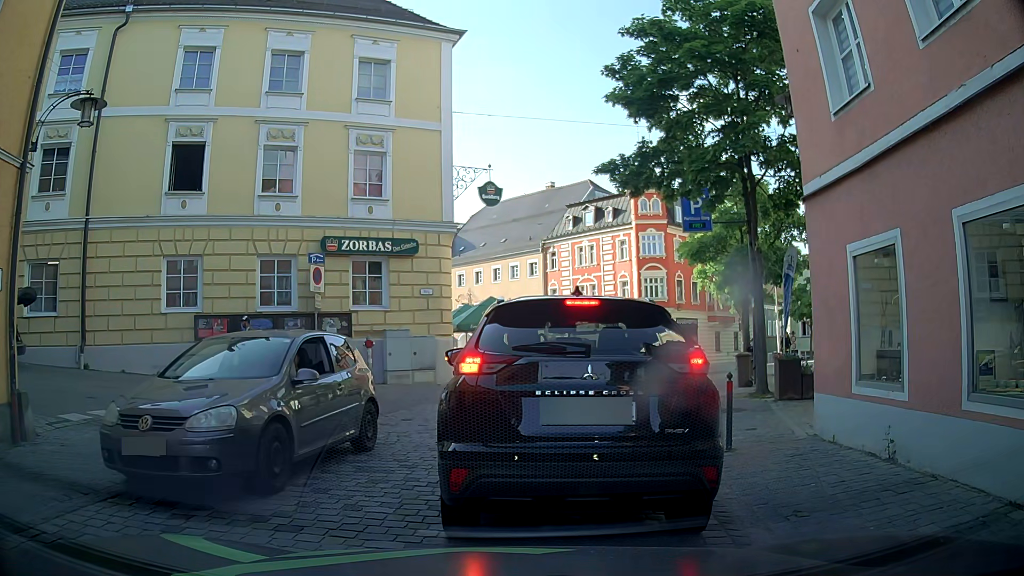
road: residential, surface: sett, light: Day
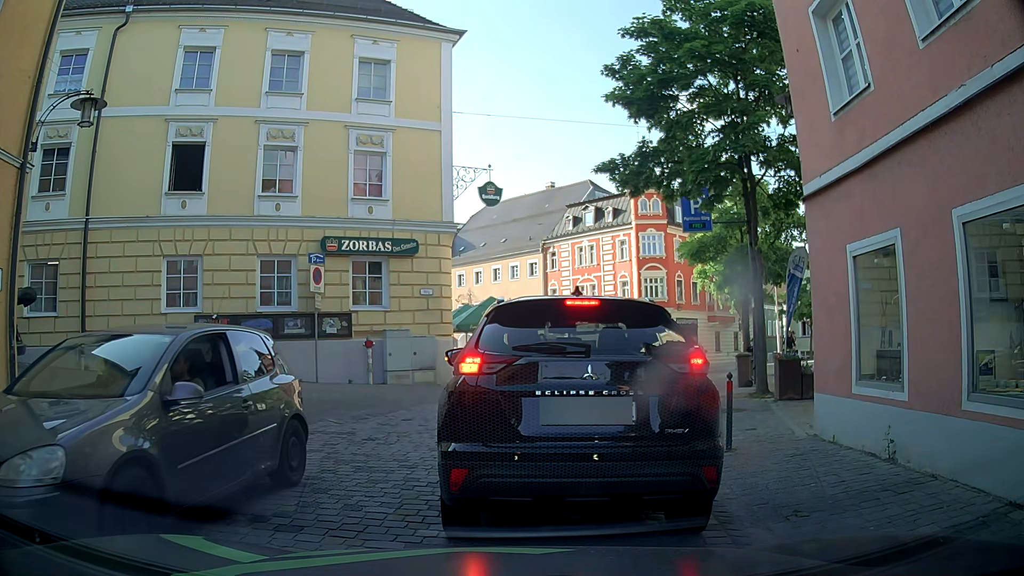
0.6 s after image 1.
(0.0, 0.0) m; 0°
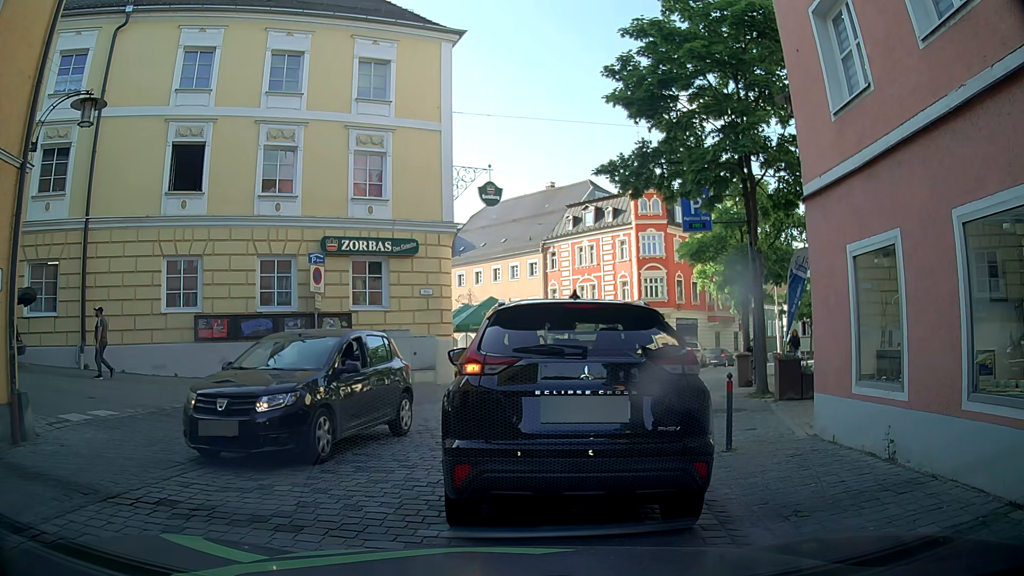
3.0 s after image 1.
(0.0, 0.0) m; 0°
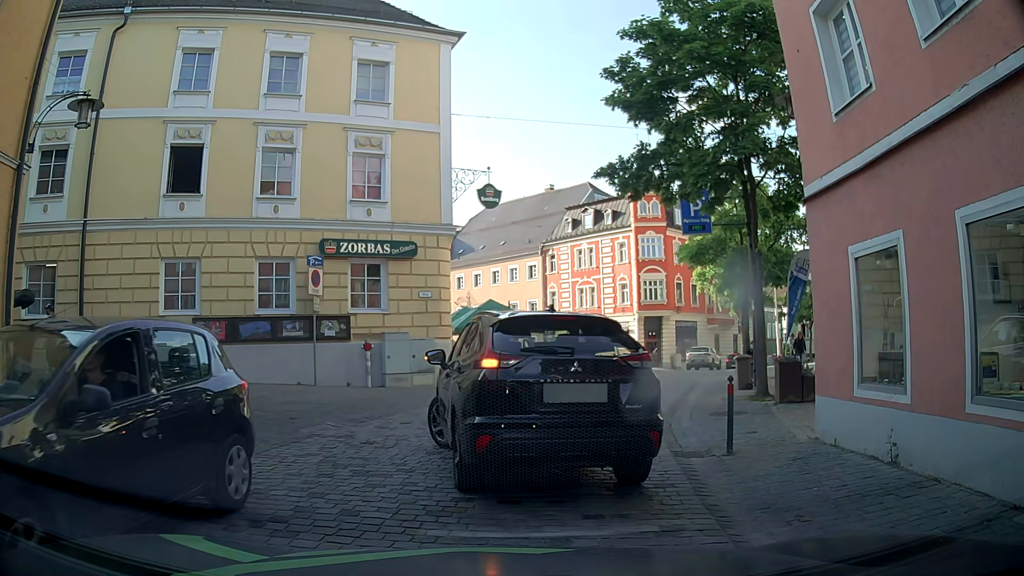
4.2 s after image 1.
(0.0, +0.1) m; 0°
